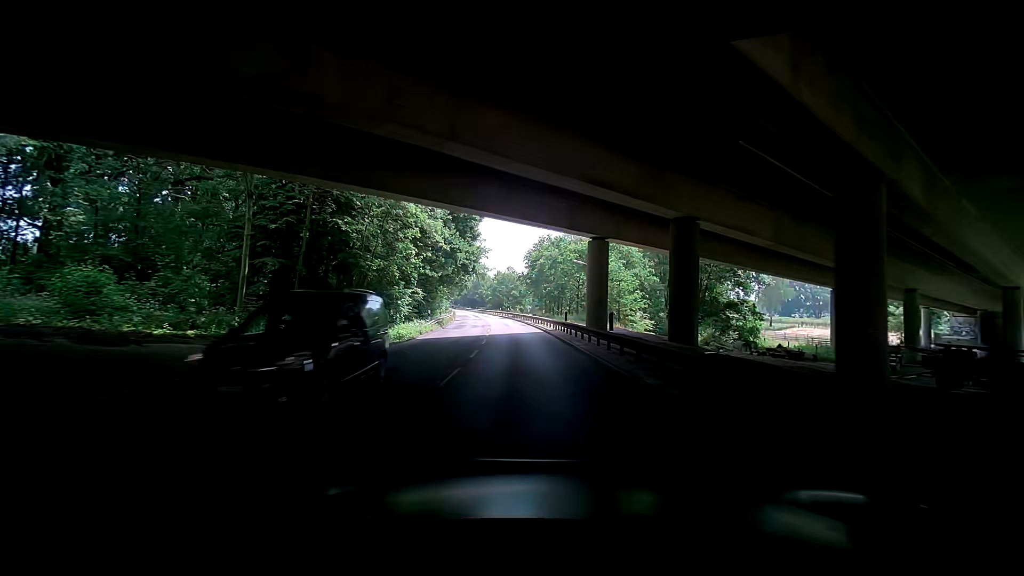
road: secondary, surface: asphalt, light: Day
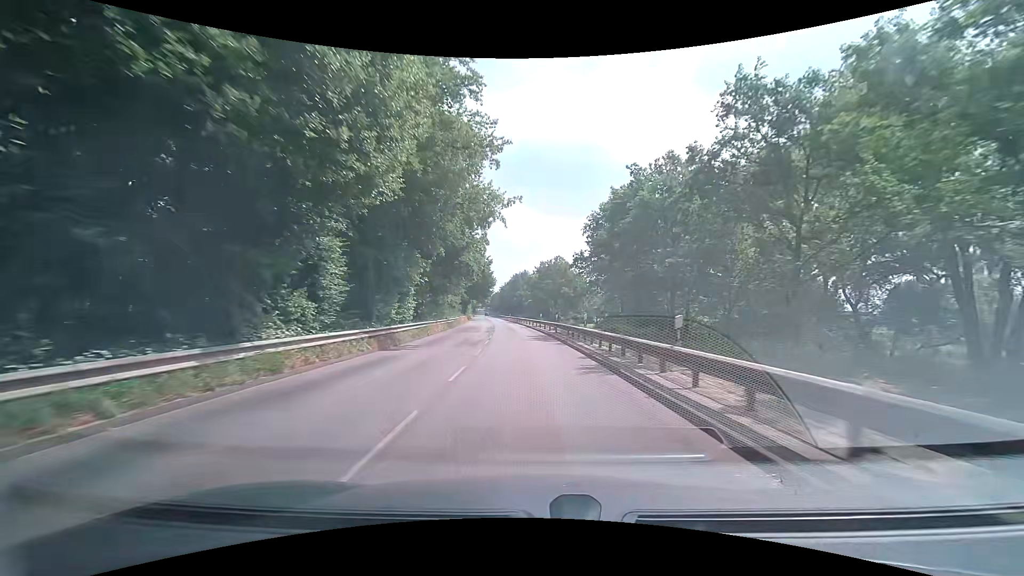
(-2.4, +41.6) m; -8°
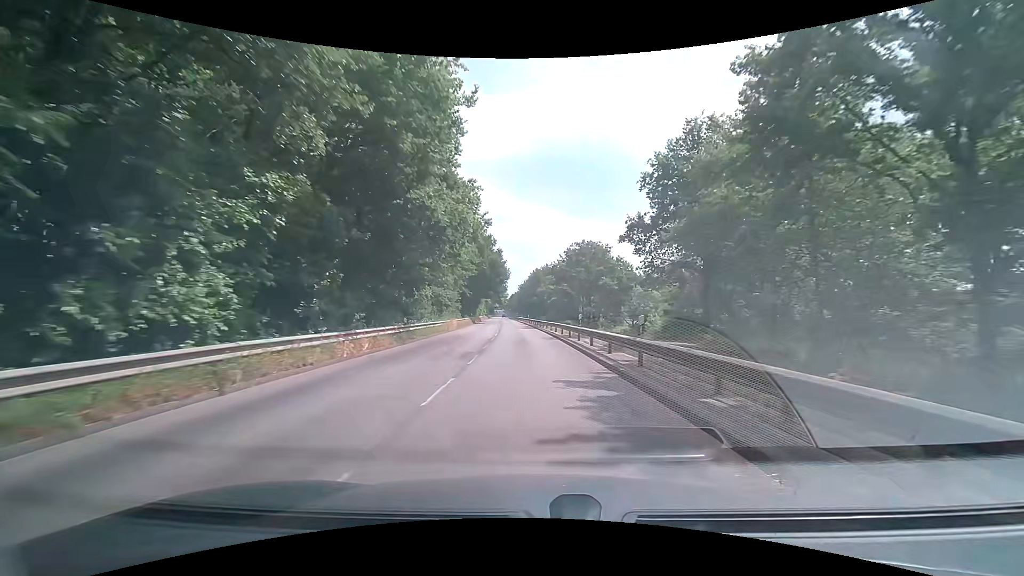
(-0.4, +20.8) m; -2°
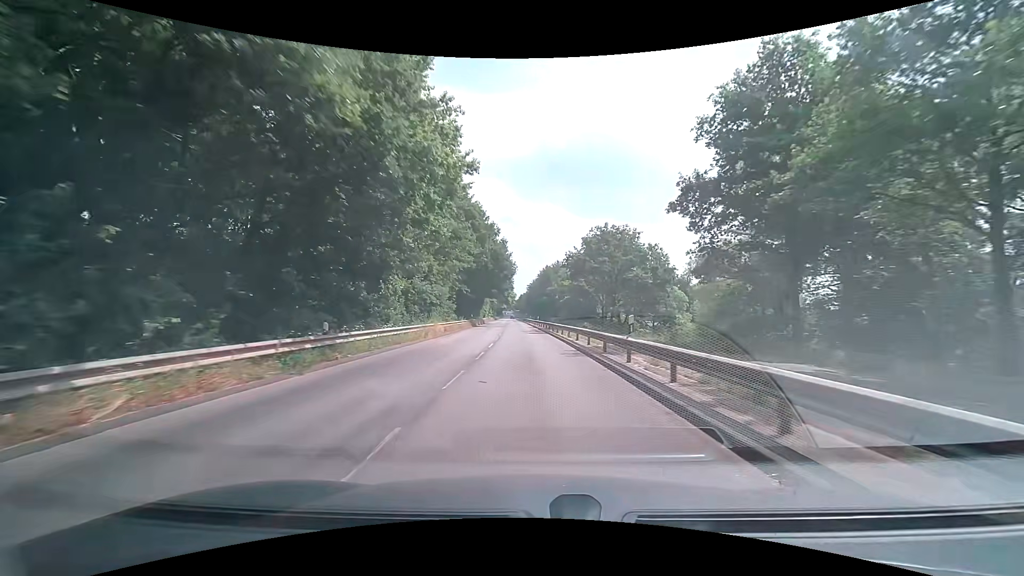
(-0.1, +10.4) m; -1°
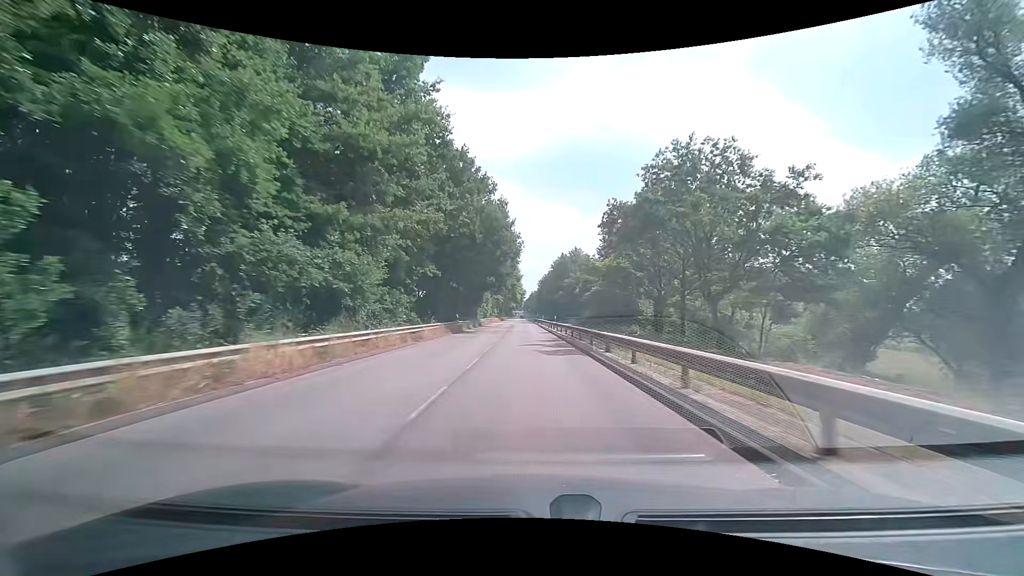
(-0.4, +20.8) m; -2°
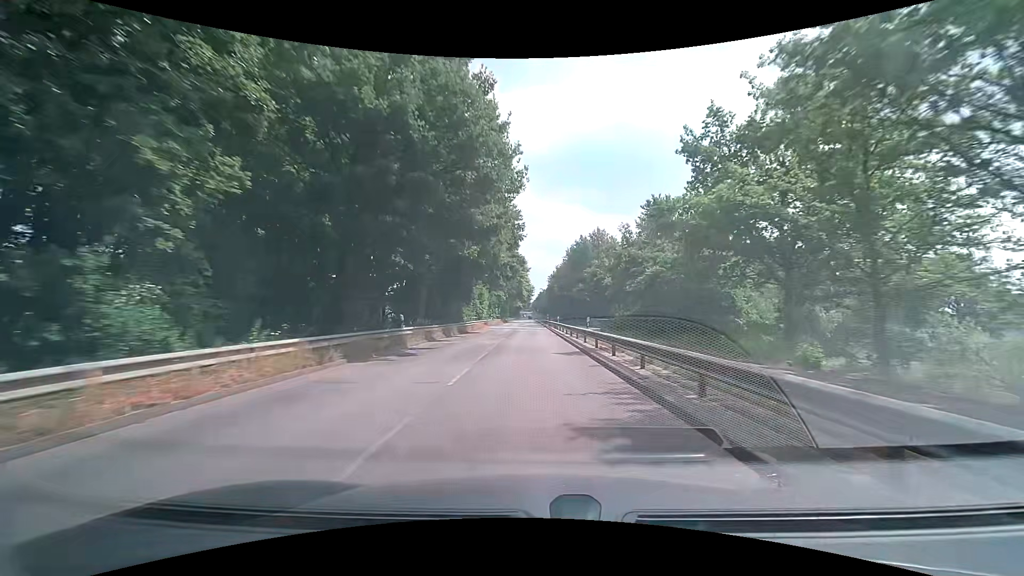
(-0.2, +20.9) m; -1°
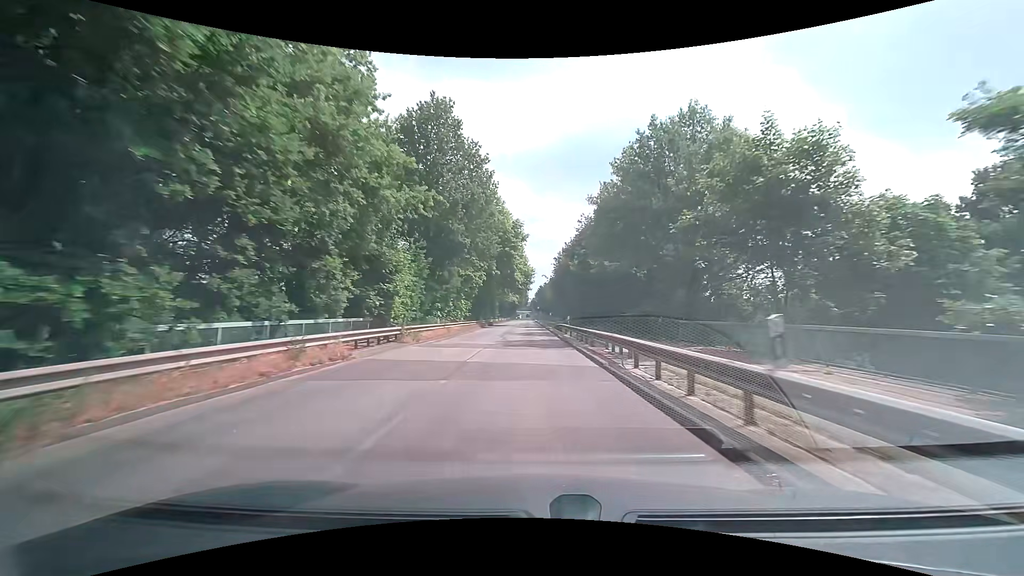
(-0.3, +42.1) m; 0°
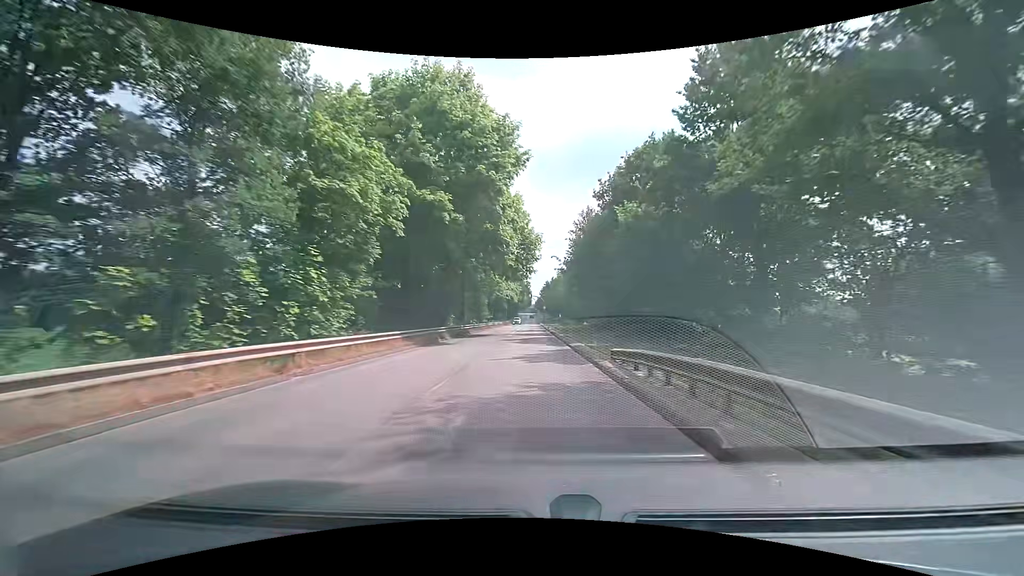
(0.0, +31.8) m; 0°
